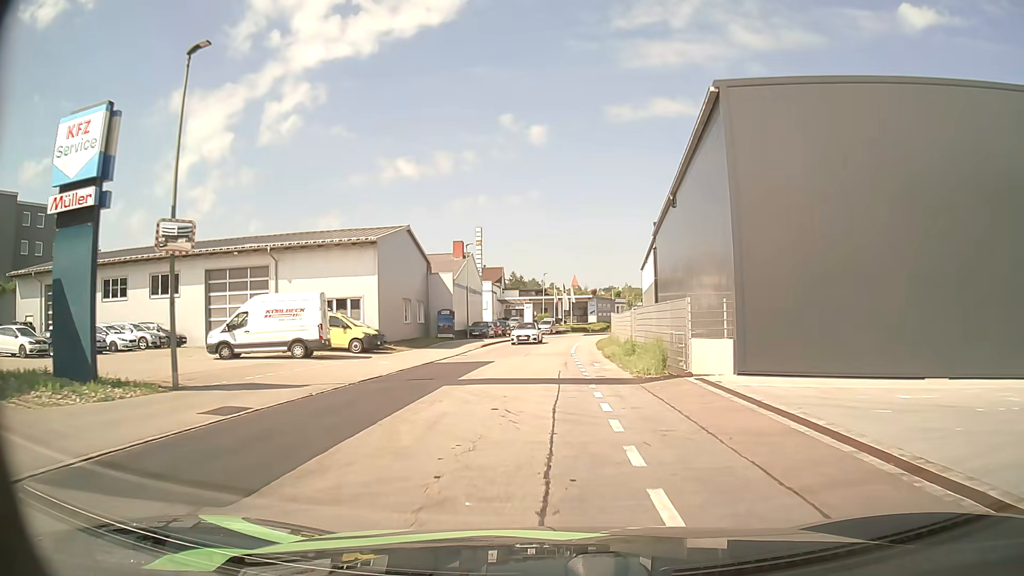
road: residential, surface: asphalt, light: Day
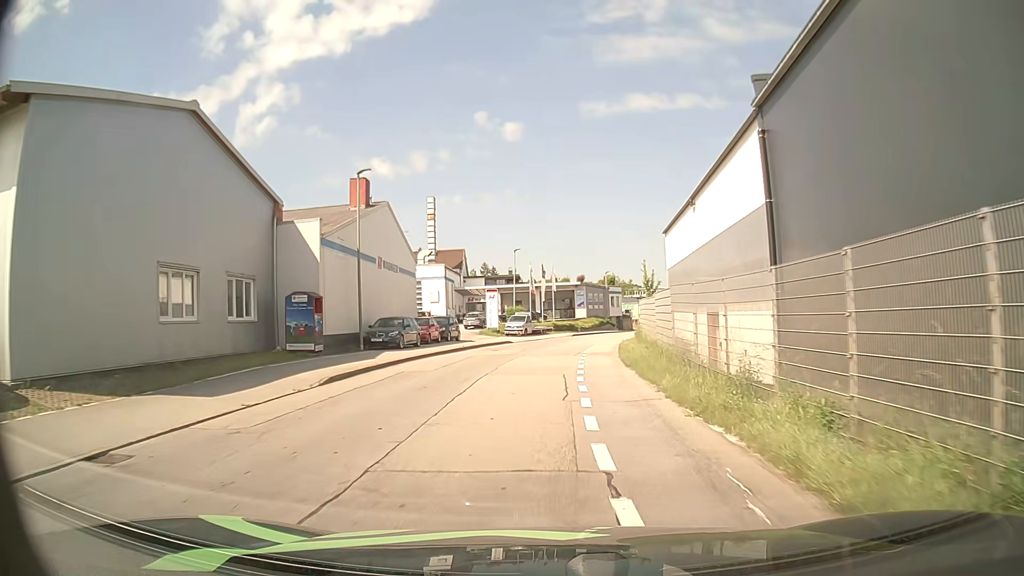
(+0.5, +26.8) m; +2°
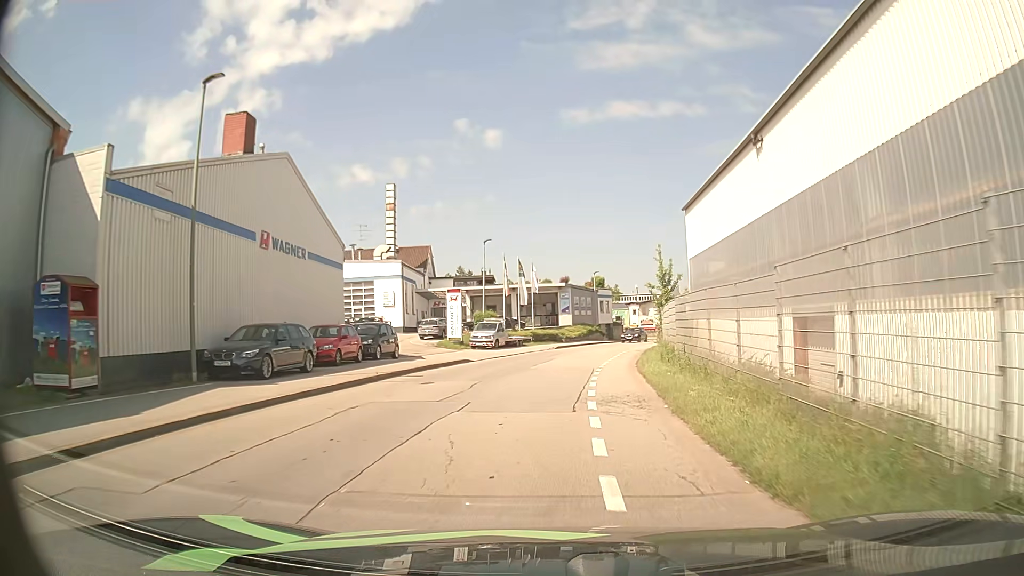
(+0.2, +13.1) m; +2°
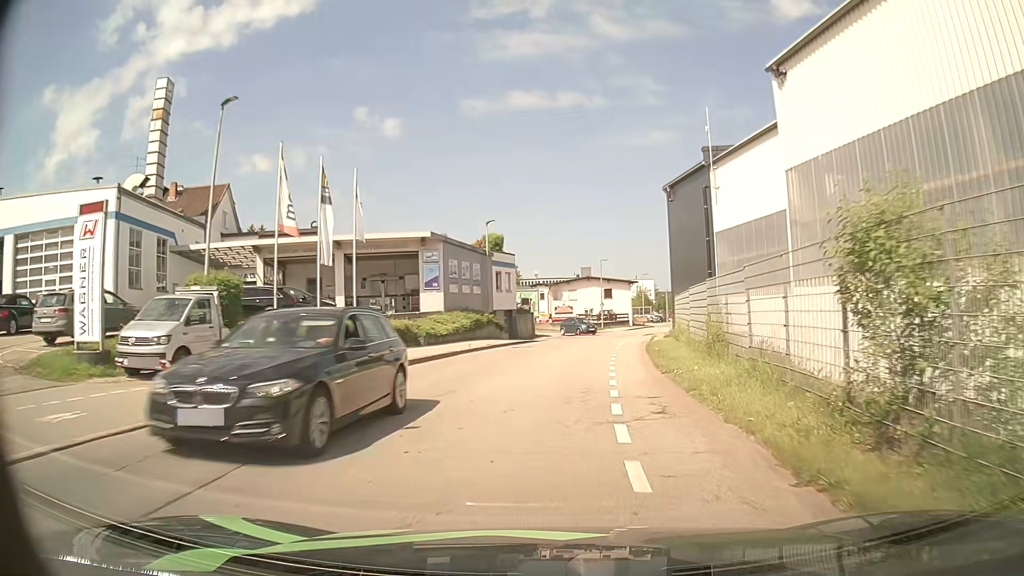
(+1.9, +32.4) m; +9°
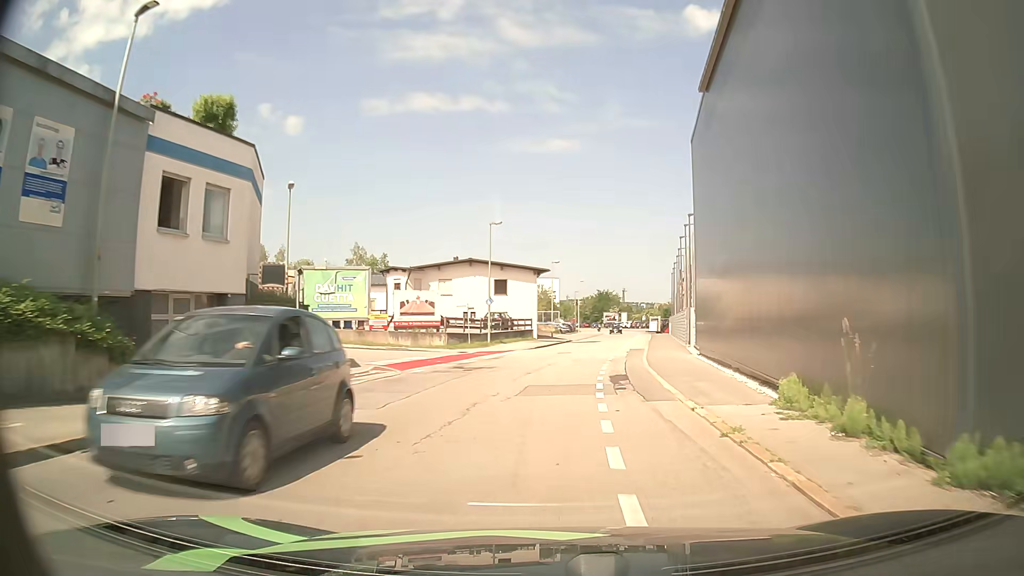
(+2.5, +33.4) m; +8°
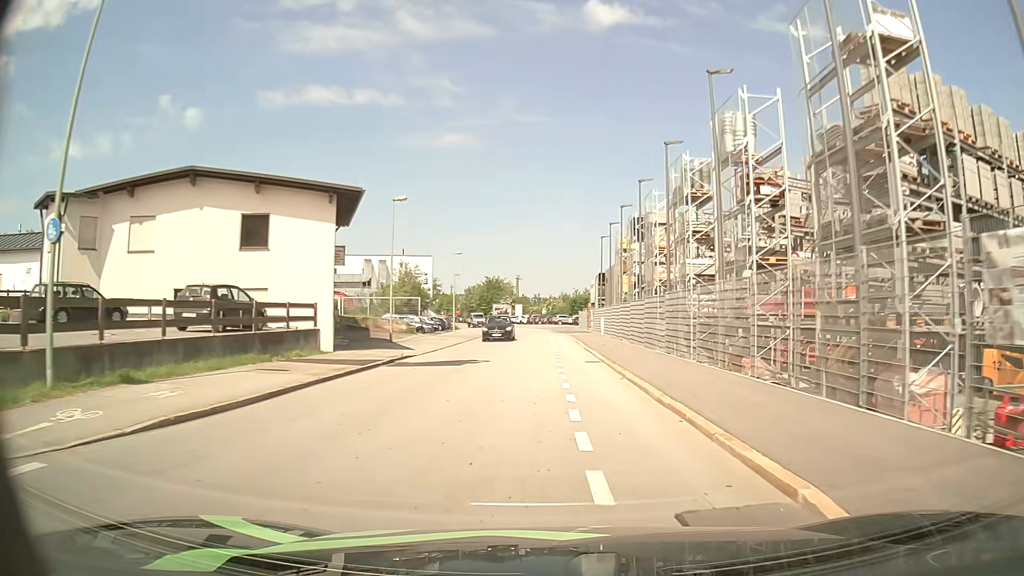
(+3.2, +33.8) m; +11°
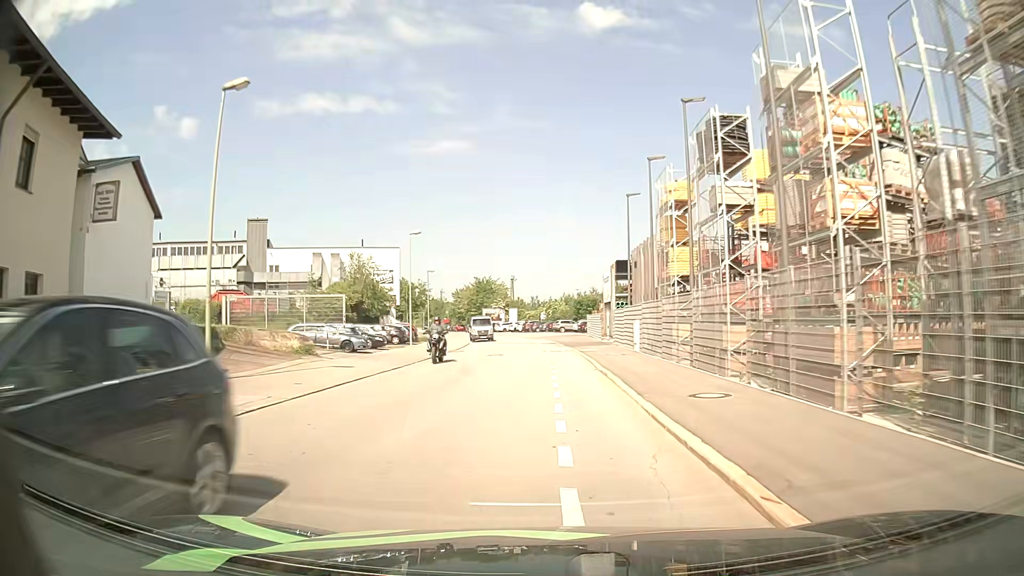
(-0.1, +20.5) m; 0°
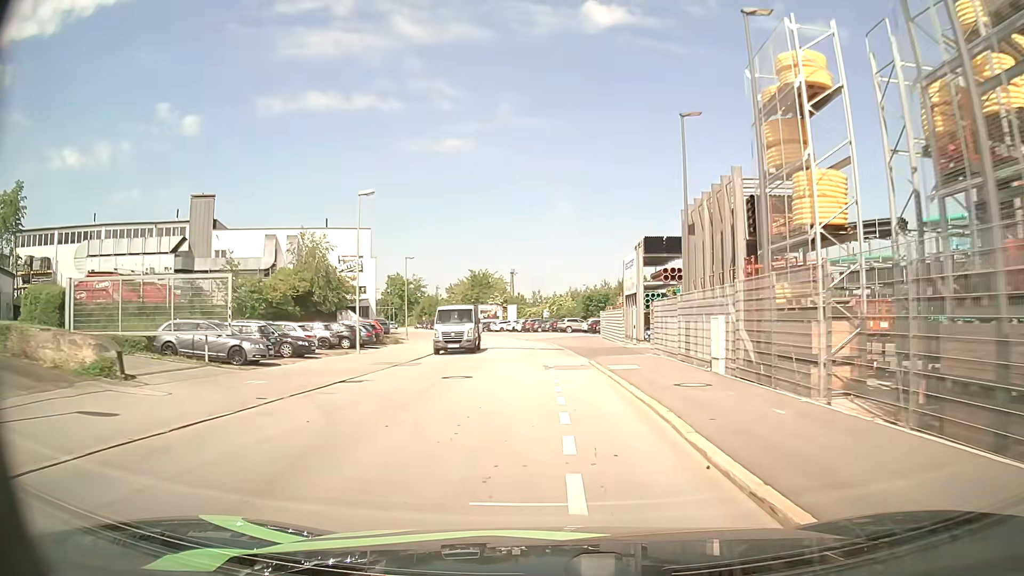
(-0.2, +13.9) m; -1°
(0, +10) (0, +20) (-1, +30) (-2, +40) (-3, +50) (-4, +60) (-7, +69) (-9, +79) (-12, +89) (-15, +98) m
